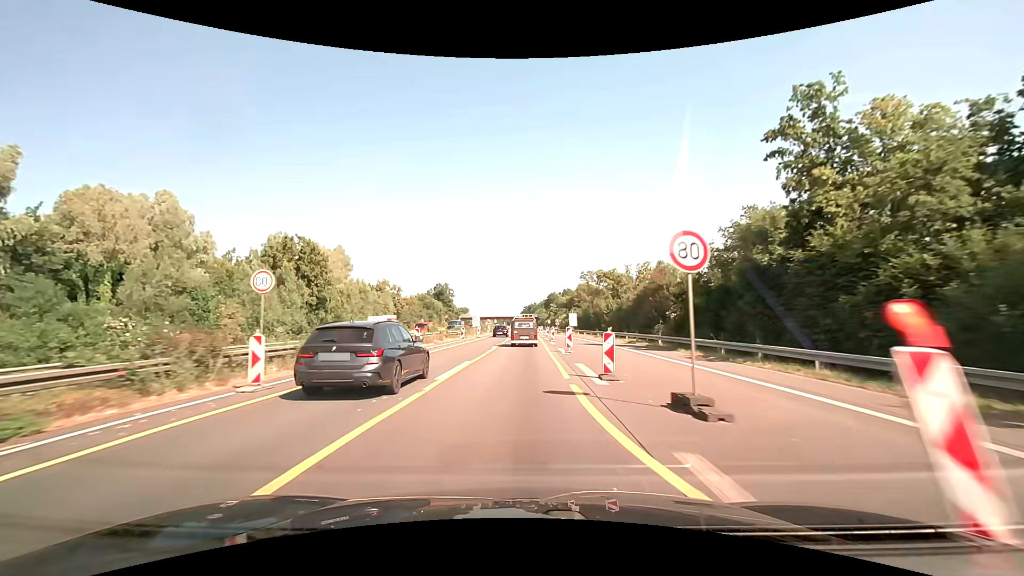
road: motorway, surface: asphalt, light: Day
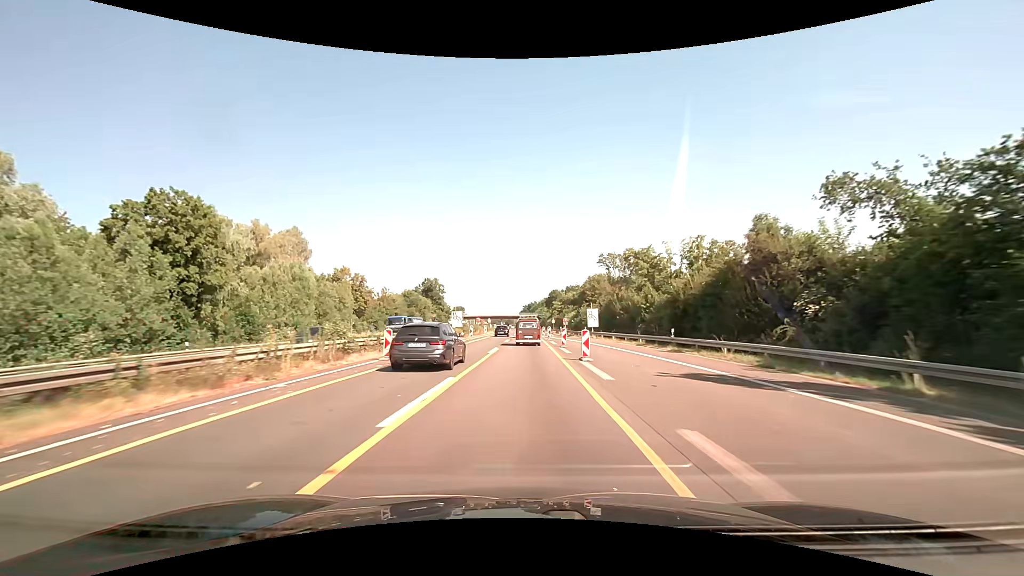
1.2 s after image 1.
(0.0, +23.9) m; 0°
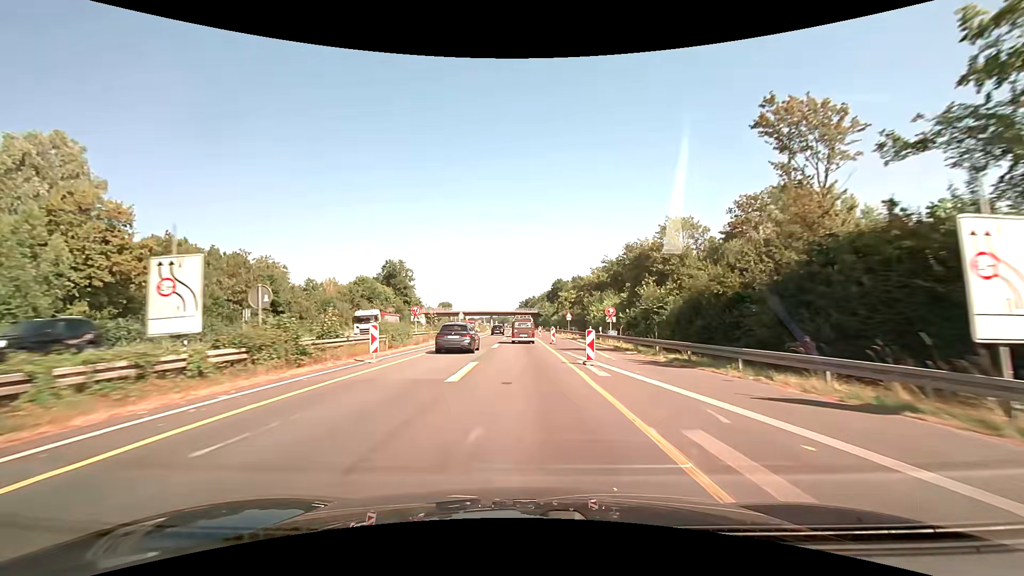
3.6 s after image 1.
(+0.2, +49.3) m; 0°
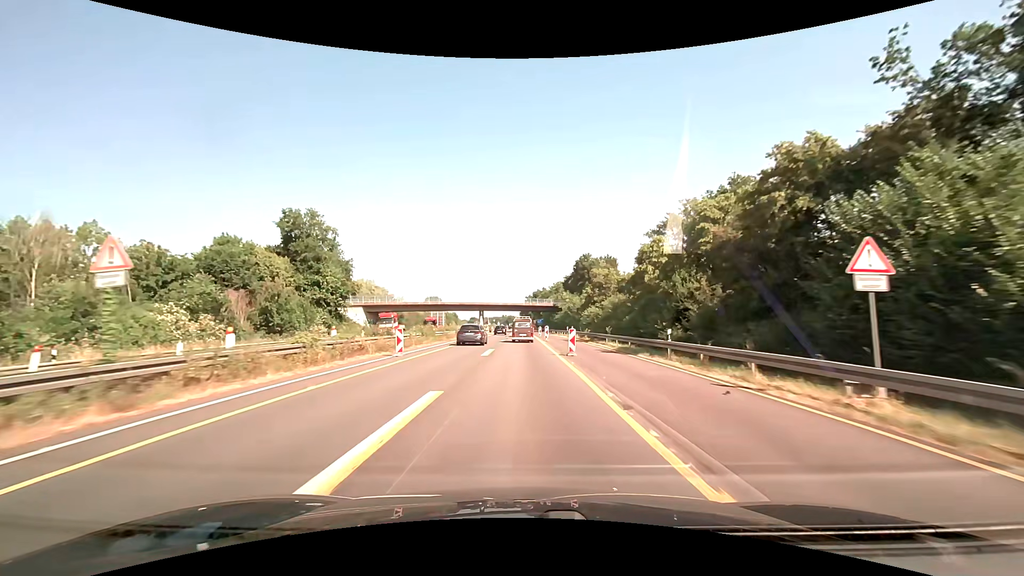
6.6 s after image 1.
(-0.3, +62.1) m; -1°
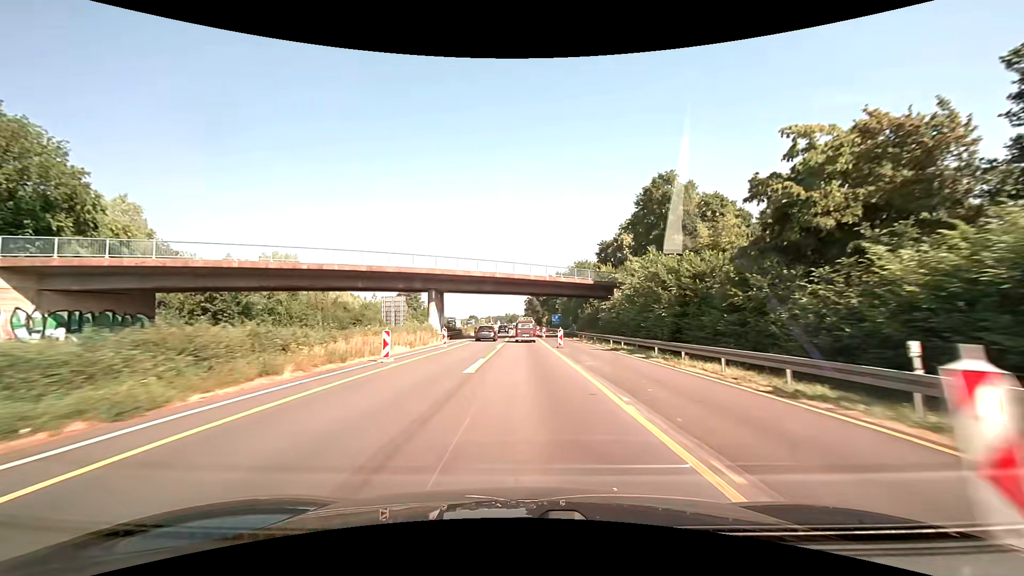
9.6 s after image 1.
(-0.3, +61.7) m; 0°
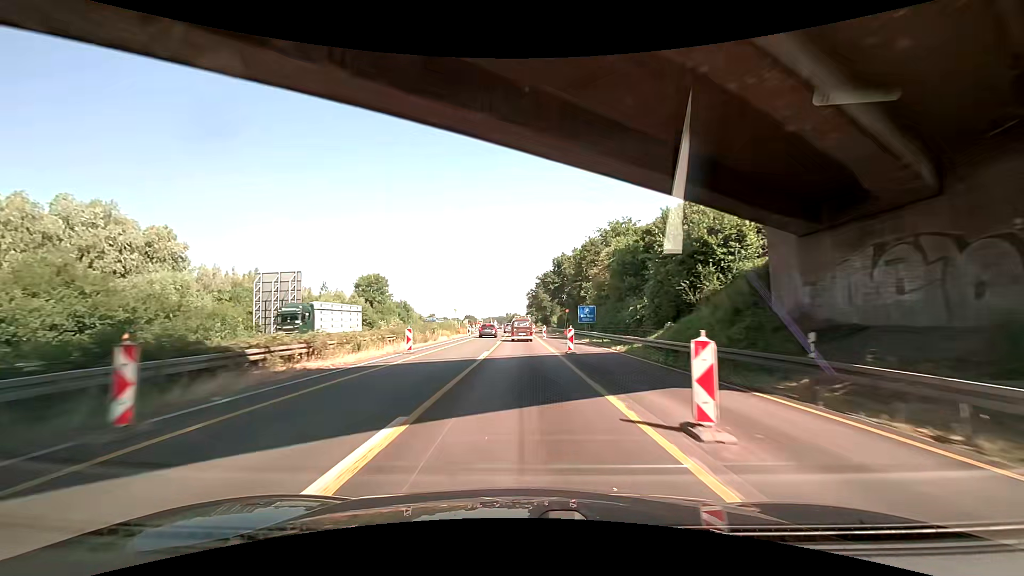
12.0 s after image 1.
(-0.1, +49.3) m; 0°
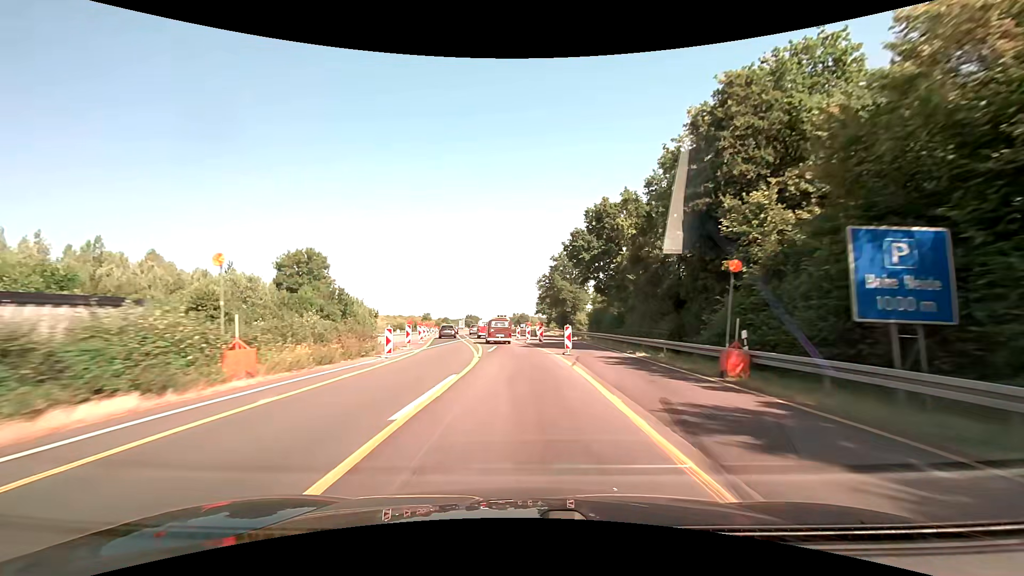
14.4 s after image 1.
(-0.6, +48.4) m; -1°
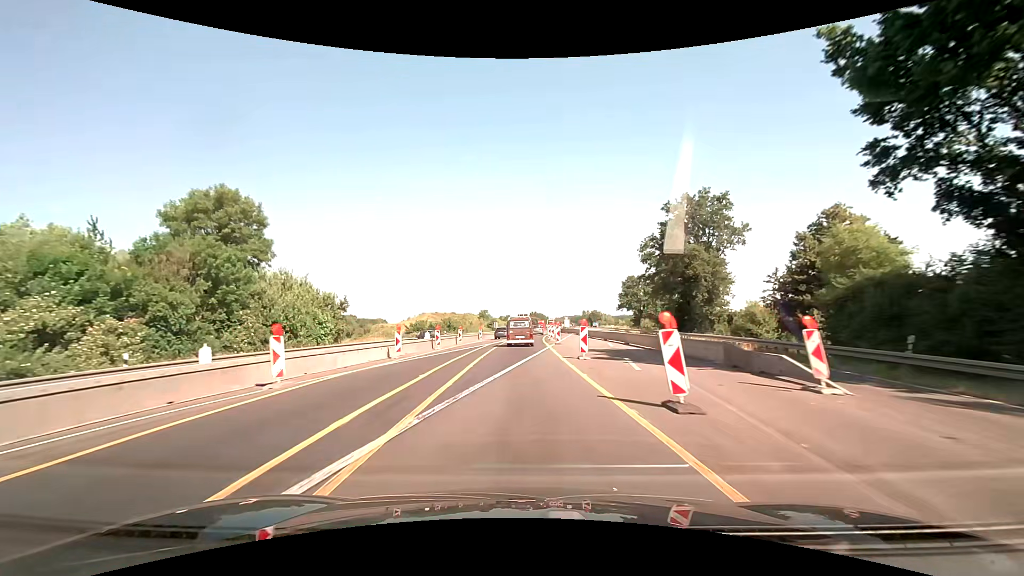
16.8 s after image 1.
(-3.0, +45.9) m; -7°
(0, +10) (0, +20) (0, +30) (0, +40) (0, +50) (0, +60) (+1, +70) (+2, +80) (+2, +90) (+3, +100) m
